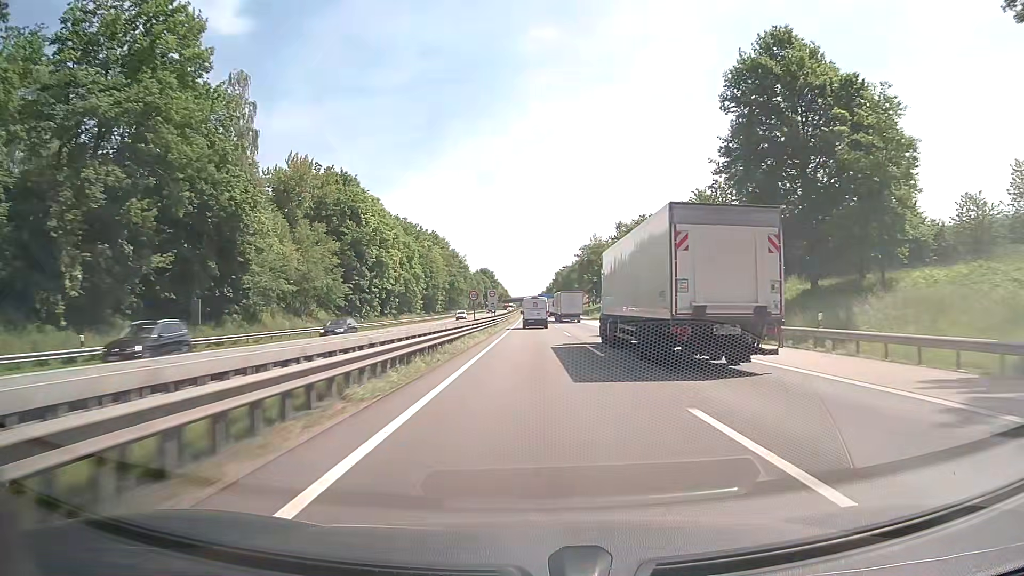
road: motorway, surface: asphalt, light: Day
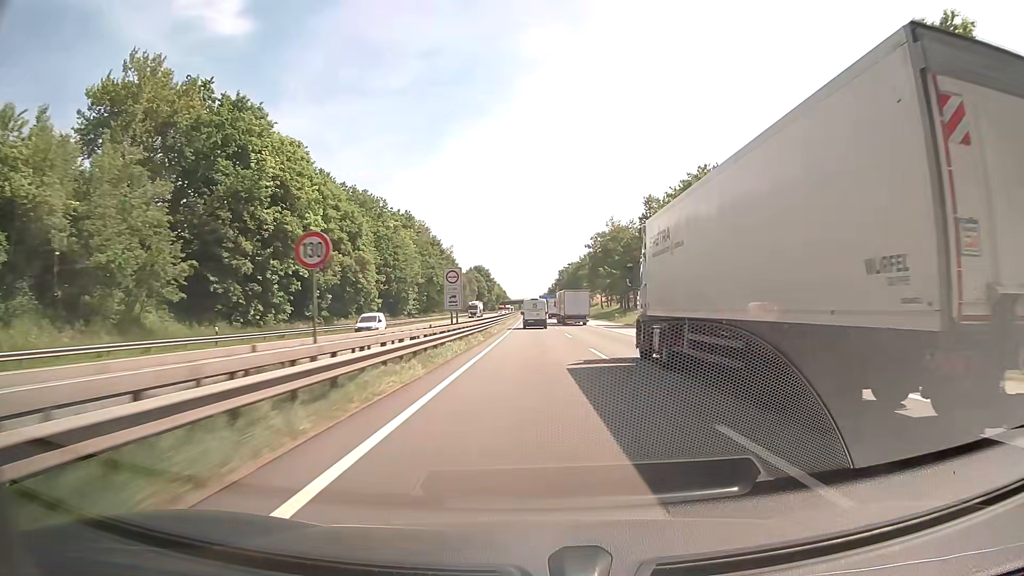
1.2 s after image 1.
(+0.1, +37.4) m; 0°
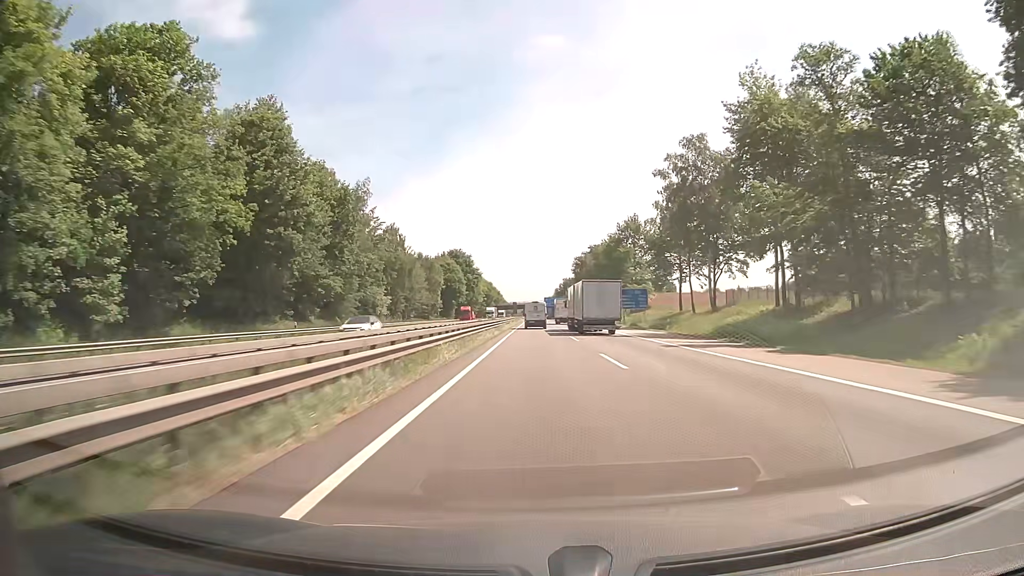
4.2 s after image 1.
(-0.4, +93.8) m; 0°
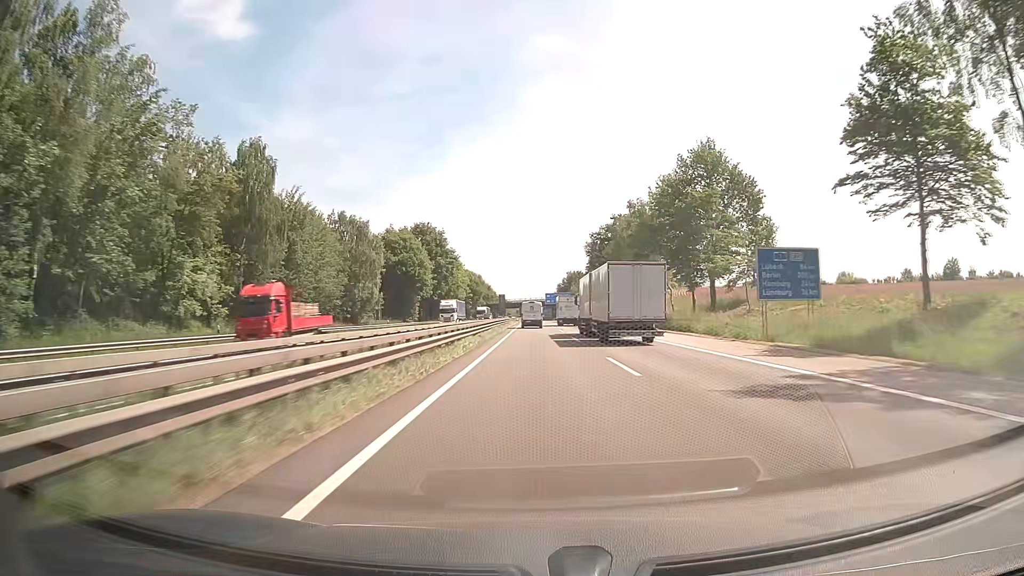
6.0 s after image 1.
(-0.1, +56.3) m; 0°
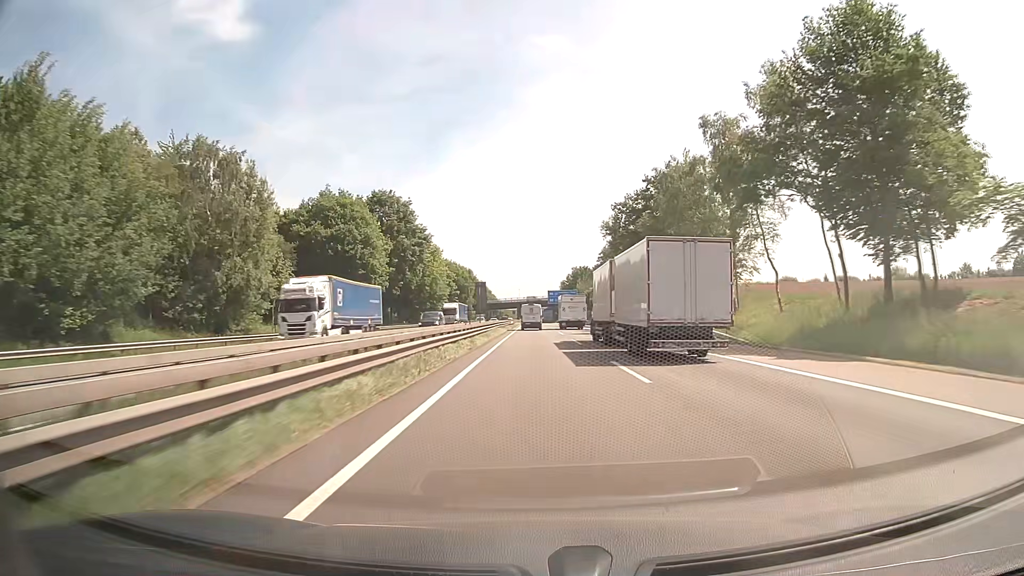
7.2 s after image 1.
(0.0, +37.4) m; 0°
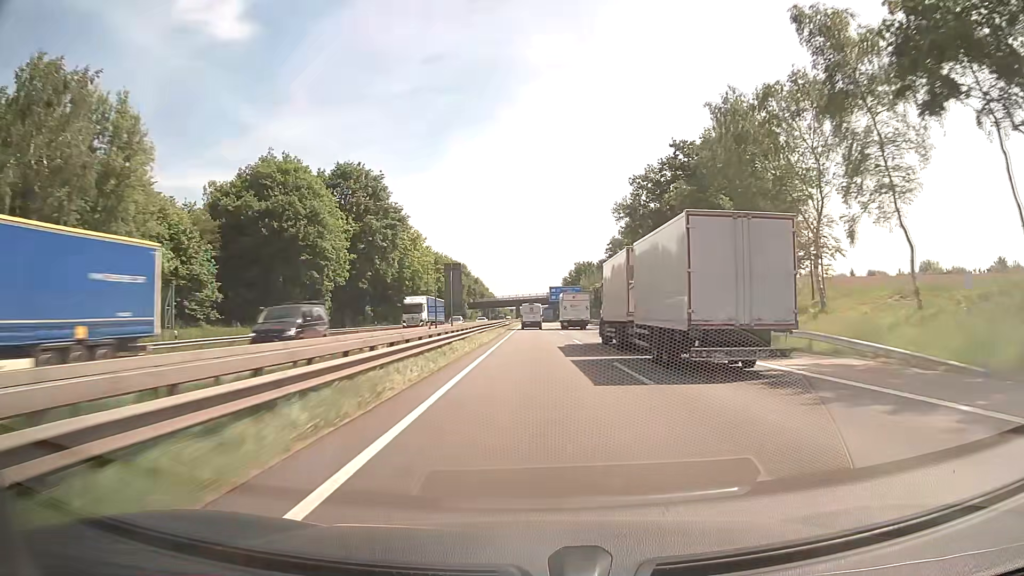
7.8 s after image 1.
(0.0, +18.6) m; 0°
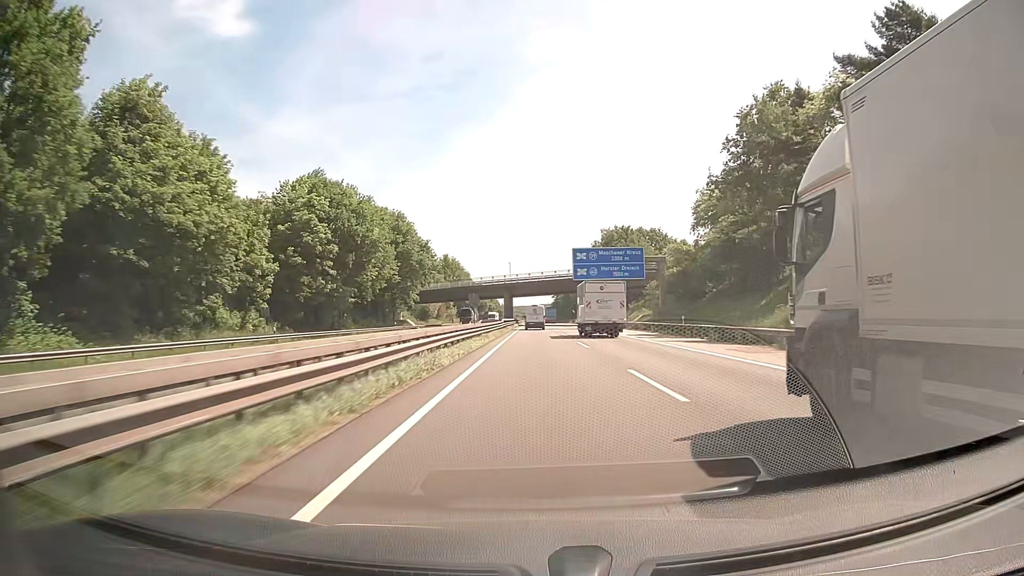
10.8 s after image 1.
(0.0, +92.8) m; 0°
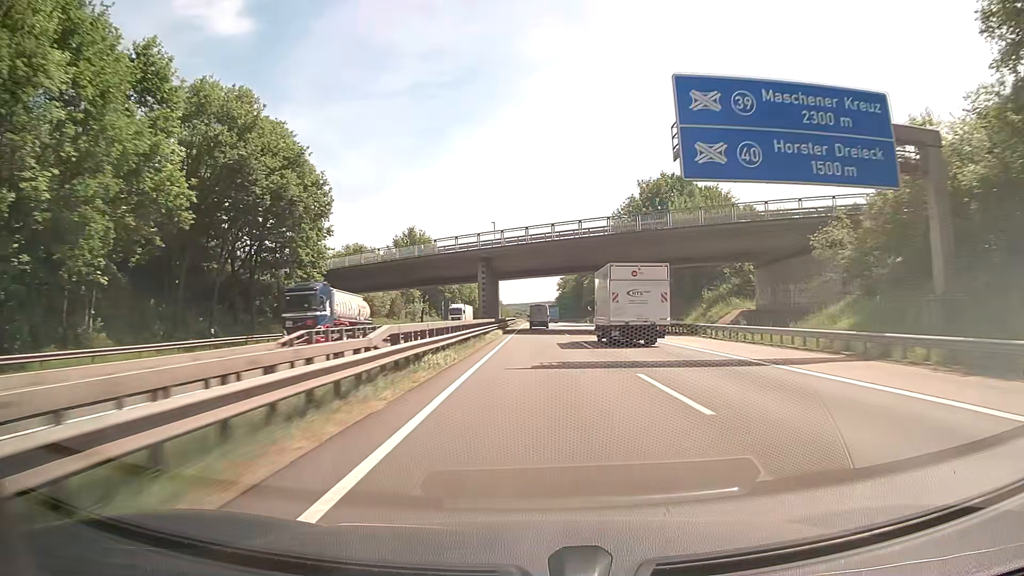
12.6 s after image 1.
(0.0, +55.6) m; 0°
(0, +10) (0, +20) (0, +30) (0, +40) (0, +50) (0, +60) (0, +70) (0, +80) (0, +90) (0, +100) m
